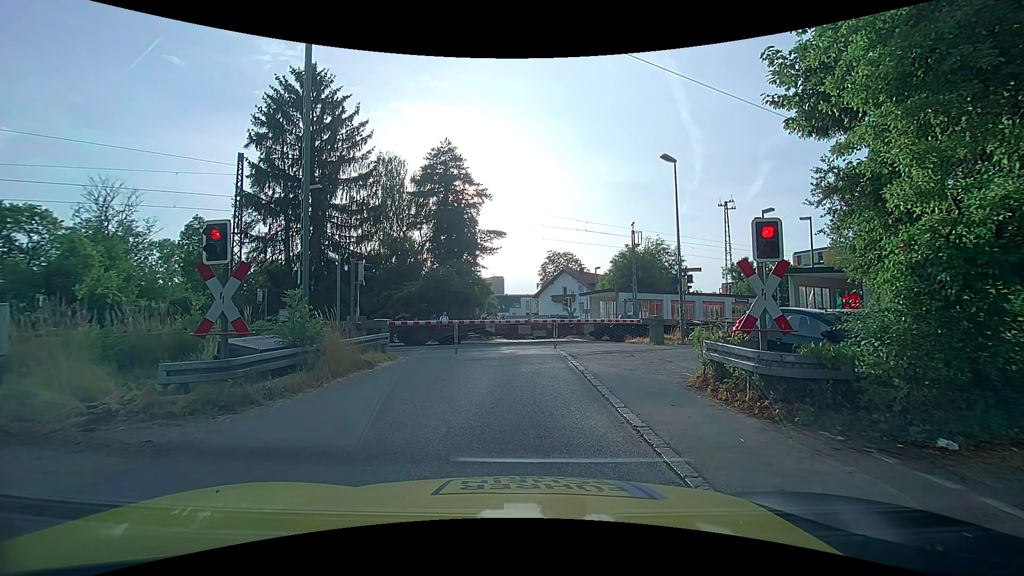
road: unclassified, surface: asphalt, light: Day
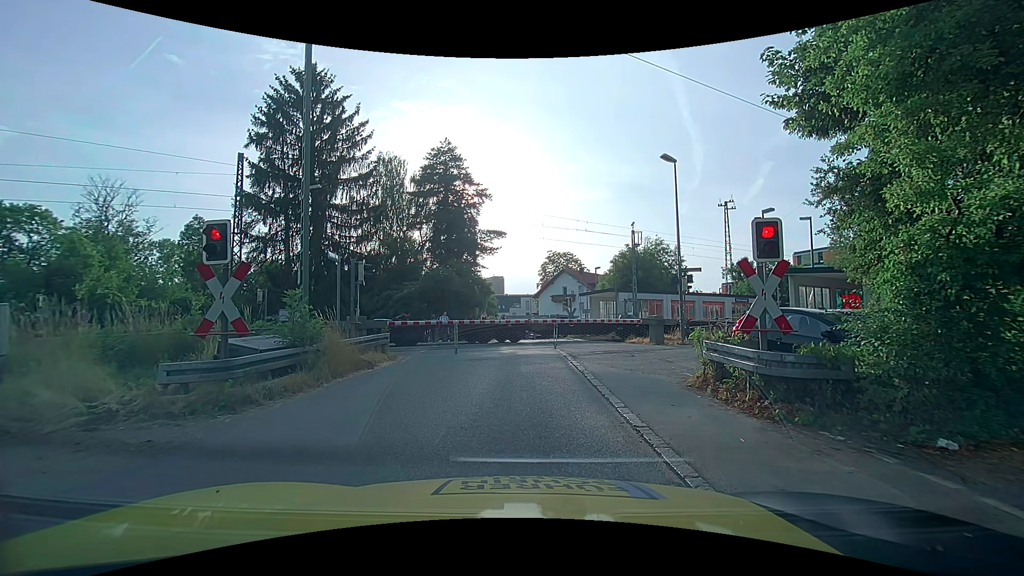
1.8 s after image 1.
(0.0, 0.0) m; 0°
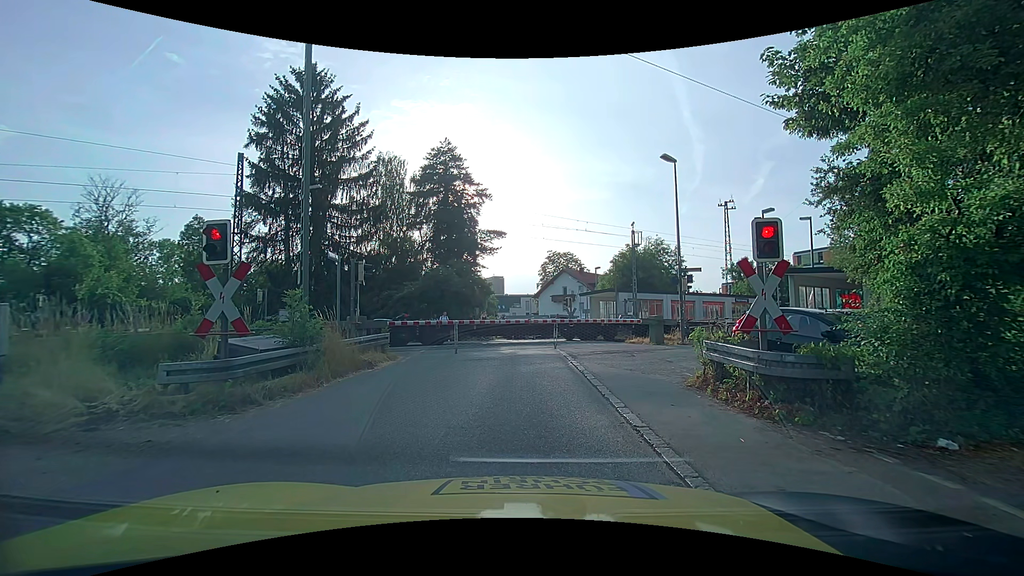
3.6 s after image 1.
(0.0, 0.0) m; 0°
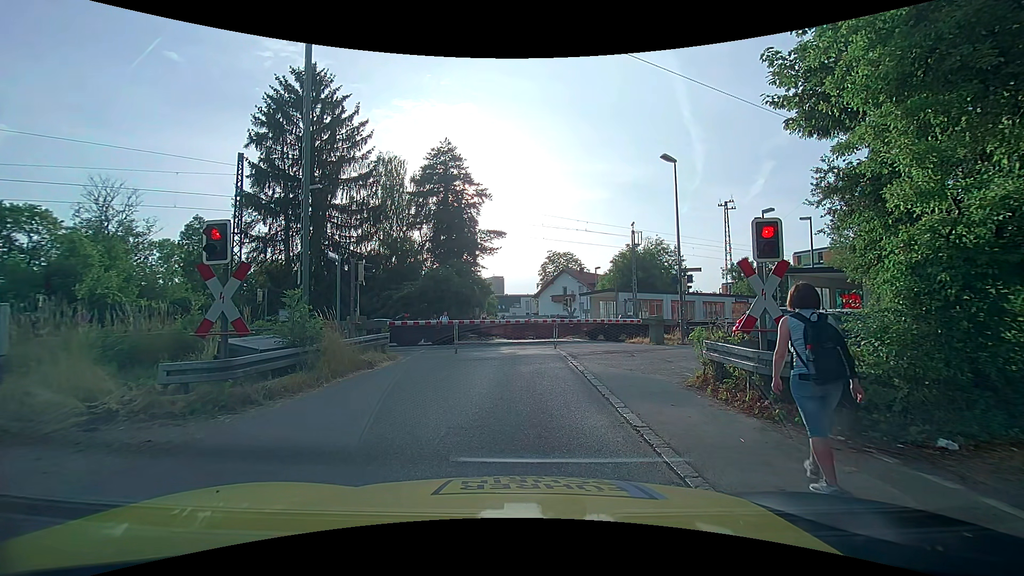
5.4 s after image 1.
(0.0, 0.0) m; 0°
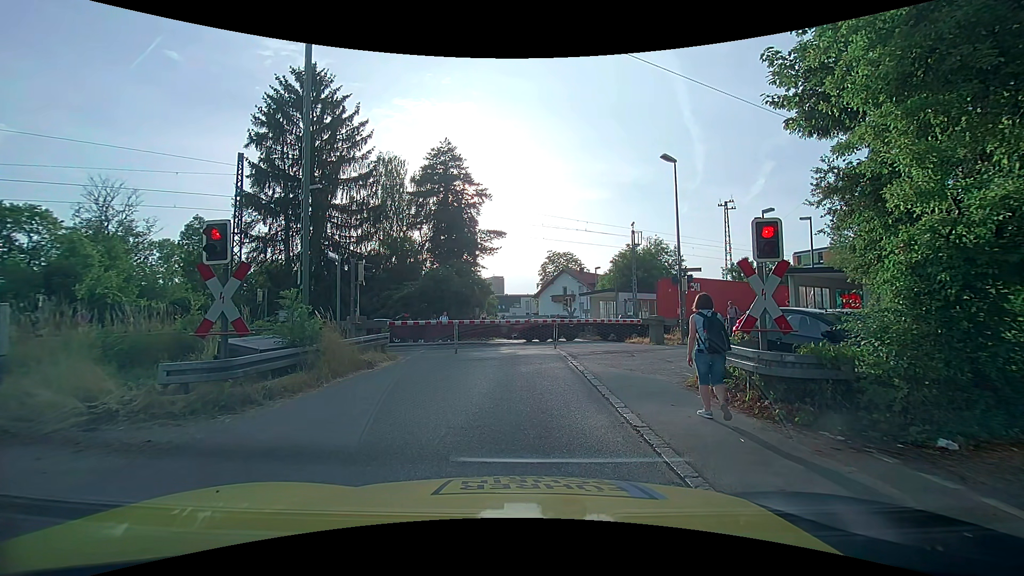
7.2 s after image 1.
(0.0, 0.0) m; 0°
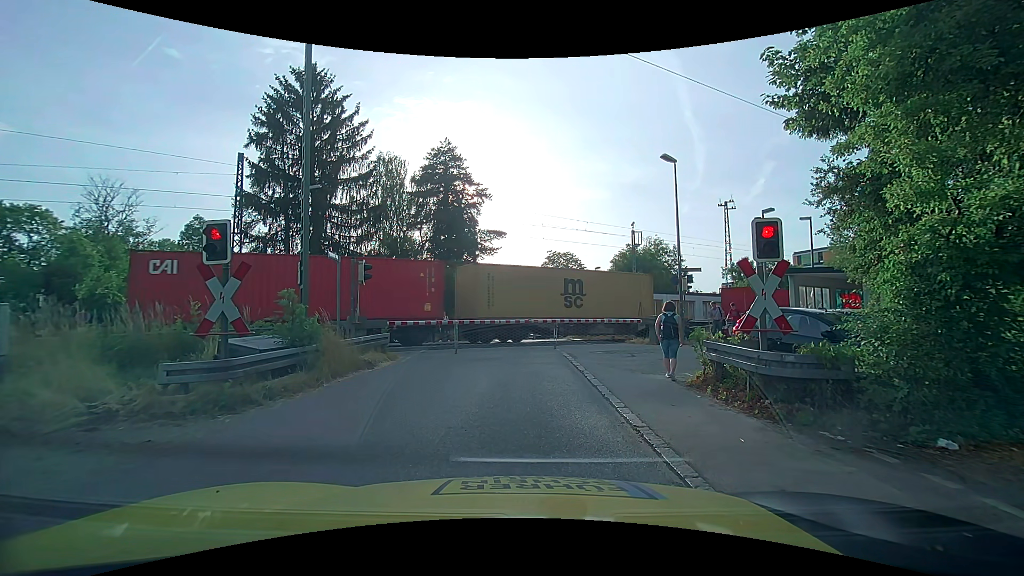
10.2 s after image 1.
(0.0, 0.0) m; 0°
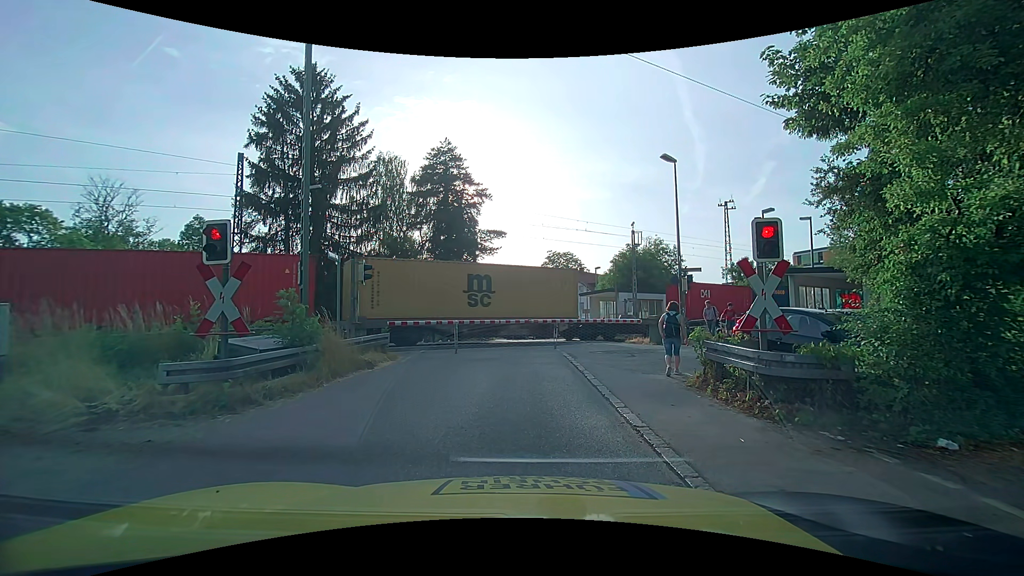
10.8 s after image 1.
(0.0, 0.0) m; 0°
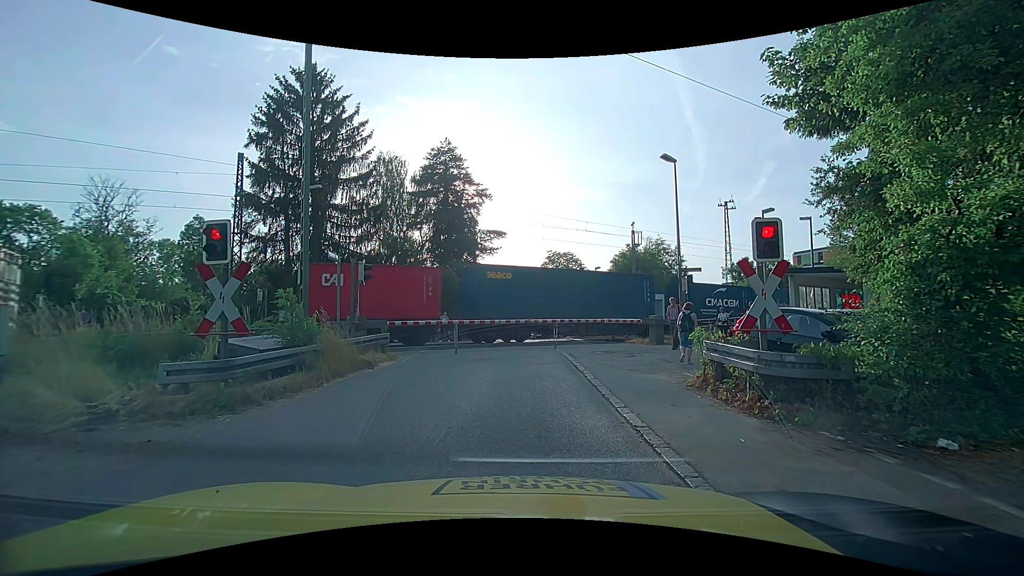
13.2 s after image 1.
(0.0, 0.0) m; 0°
